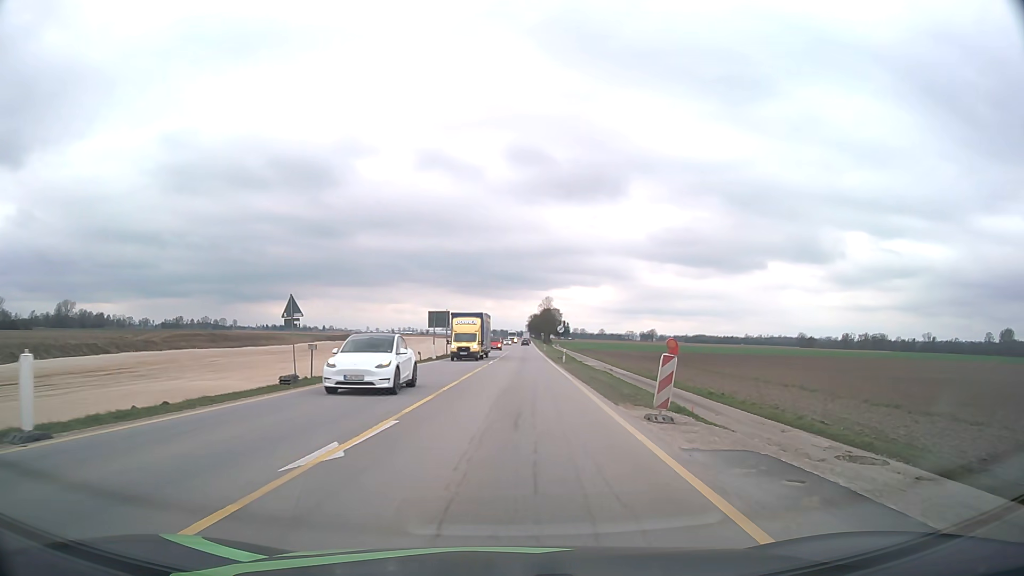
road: unclassified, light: Day
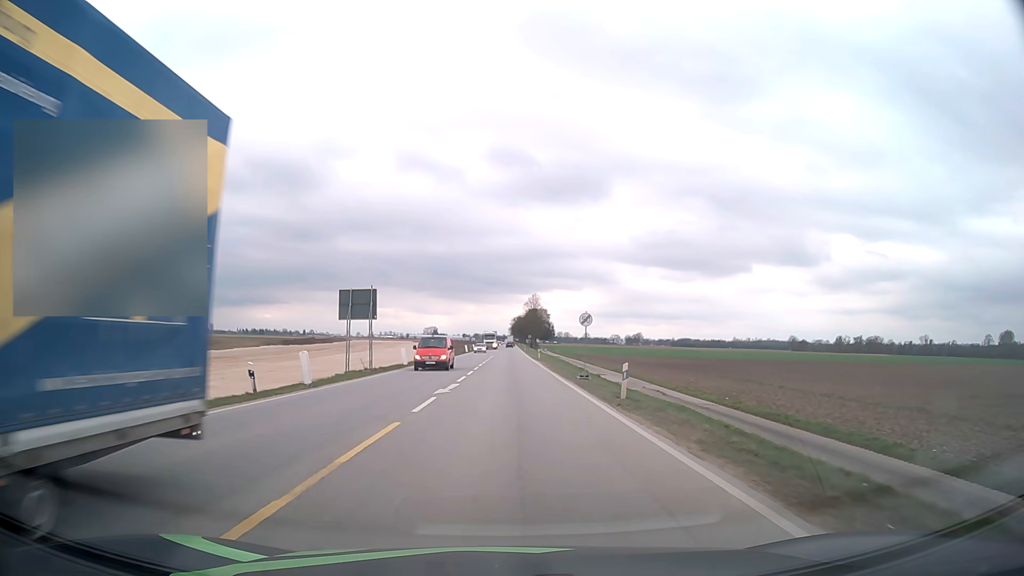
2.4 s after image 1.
(+0.5, +29.7) m; +1°
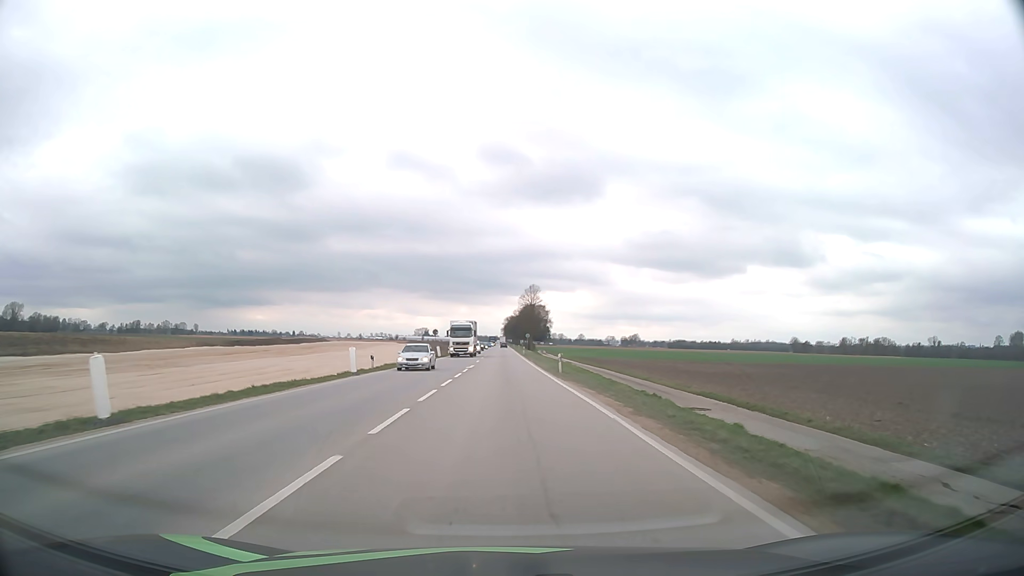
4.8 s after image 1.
(+0.2, +34.1) m; +1°
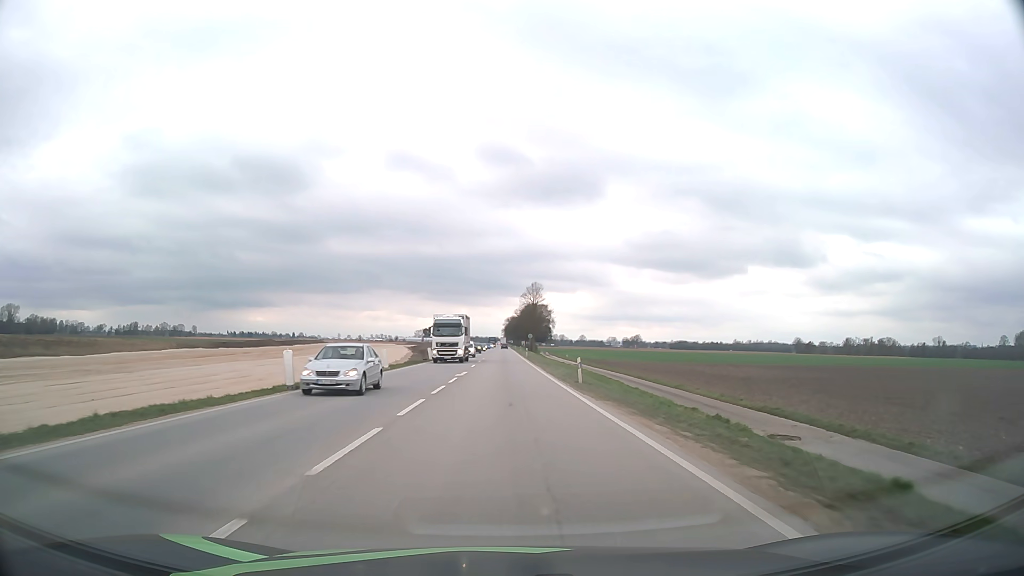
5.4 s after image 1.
(0.0, +9.2) m; 0°
(0, +10) (0, +20) (0, +30) (0, +40) (0, +50) (0, +60) (0, +70) (0, +80) (0, +90) (0, +100) m
